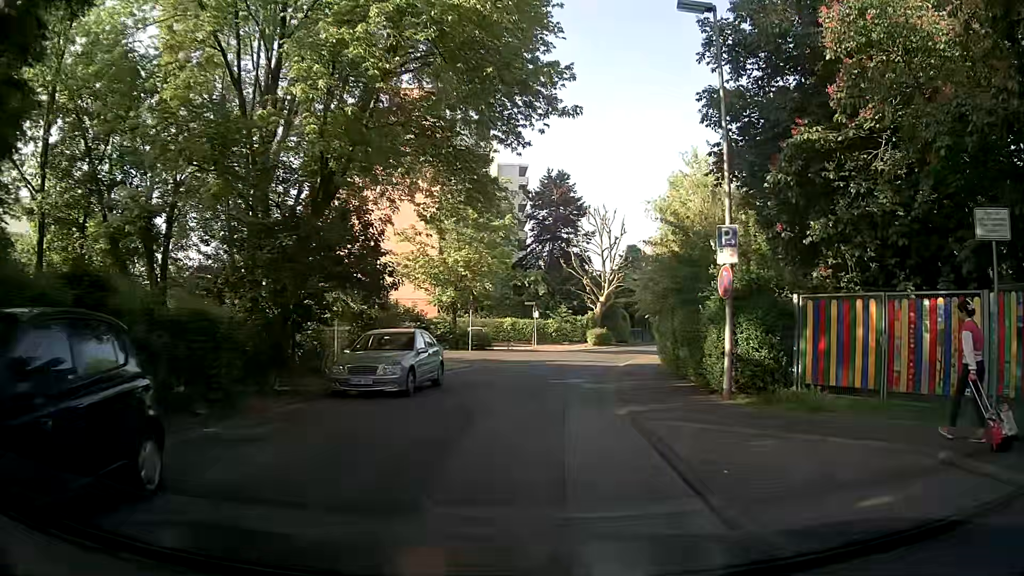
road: residential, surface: asphalt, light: Day
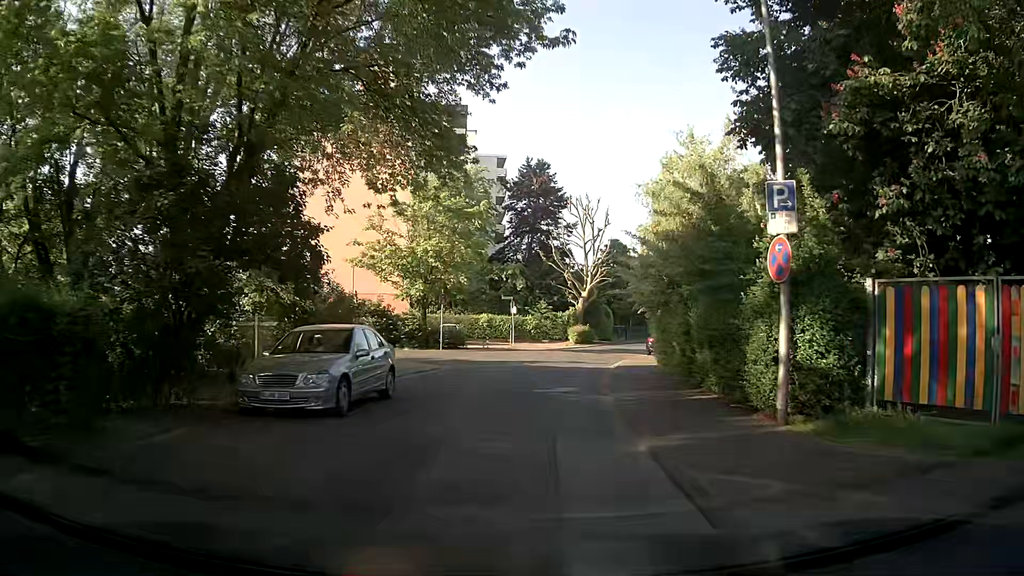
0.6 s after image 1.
(0.0, +3.8) m; -1°
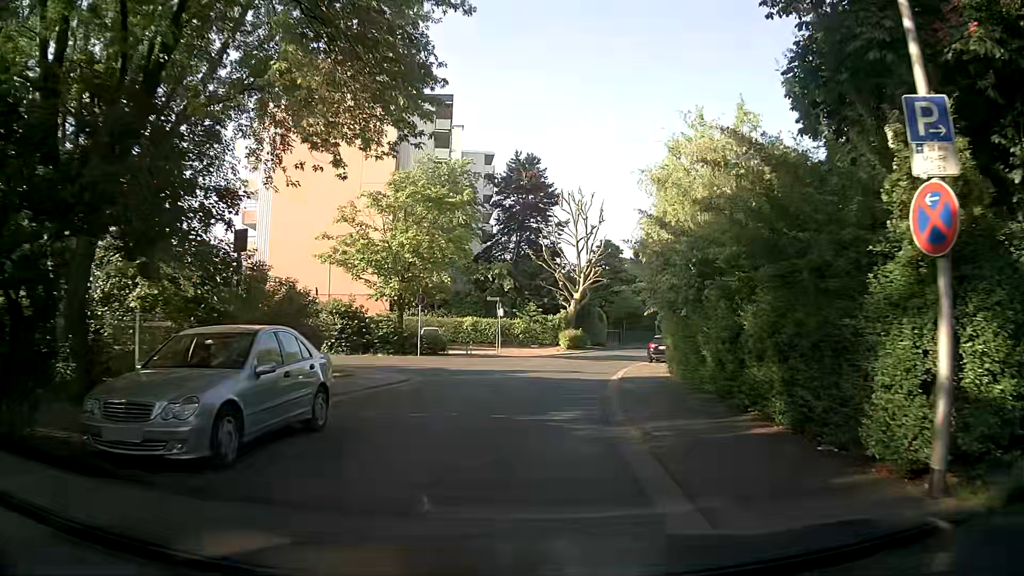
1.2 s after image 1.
(+0.1, +4.0) m; +2°
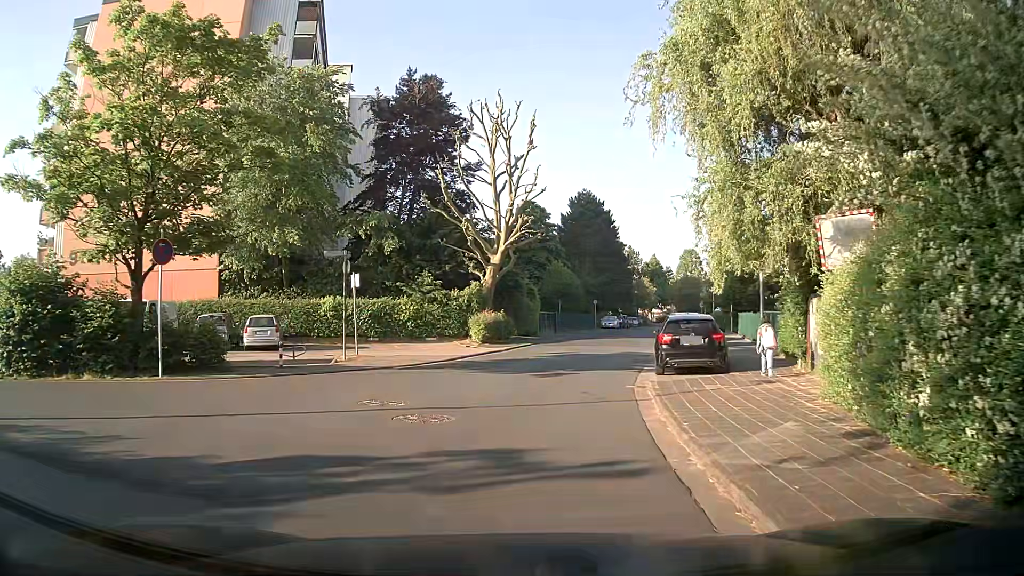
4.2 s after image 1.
(+1.4, +18.4) m; +7°
